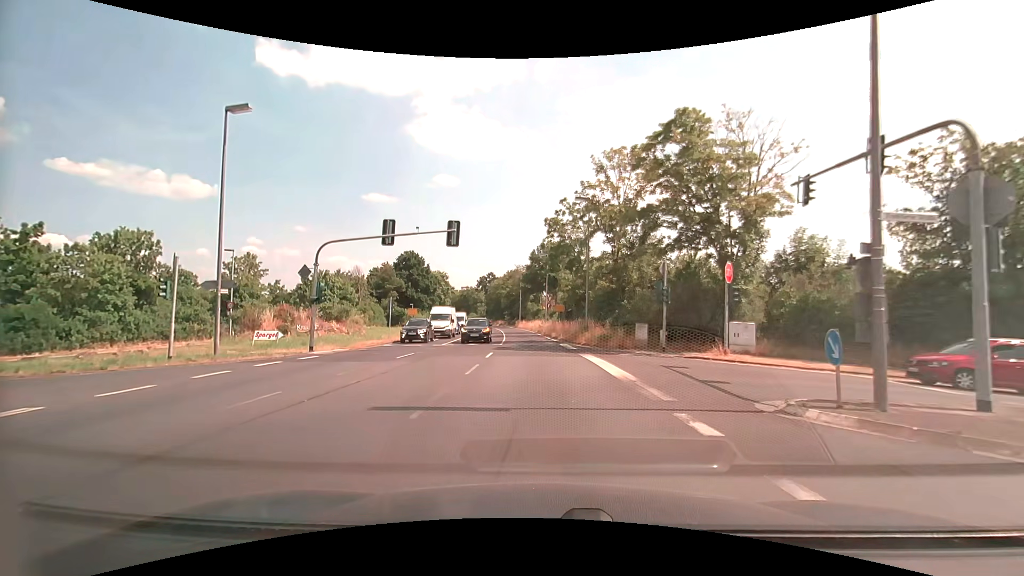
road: primary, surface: asphalt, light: Day
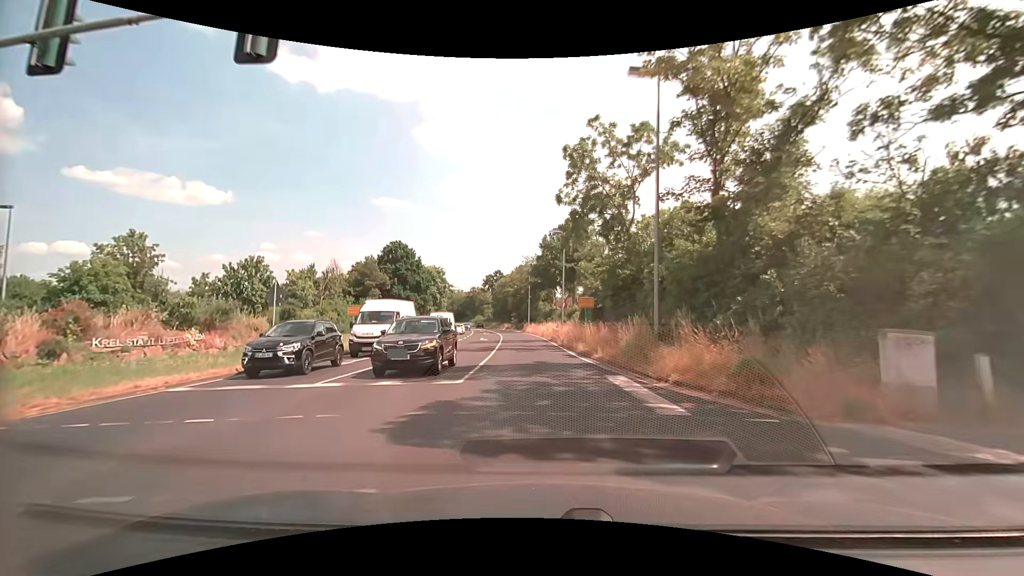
(-0.6, +18.9) m; -3°
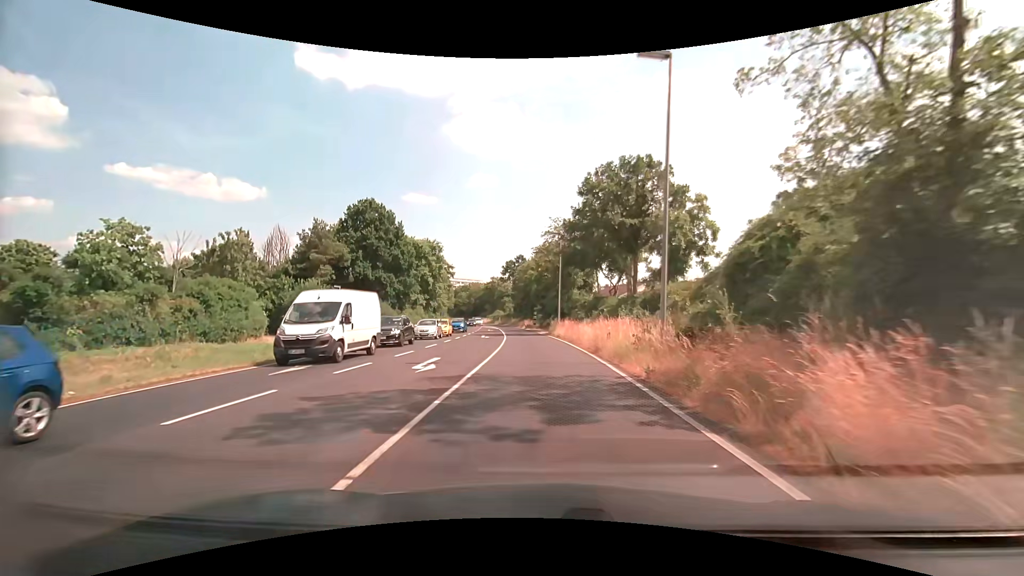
(-1.0, +29.9) m; -3°
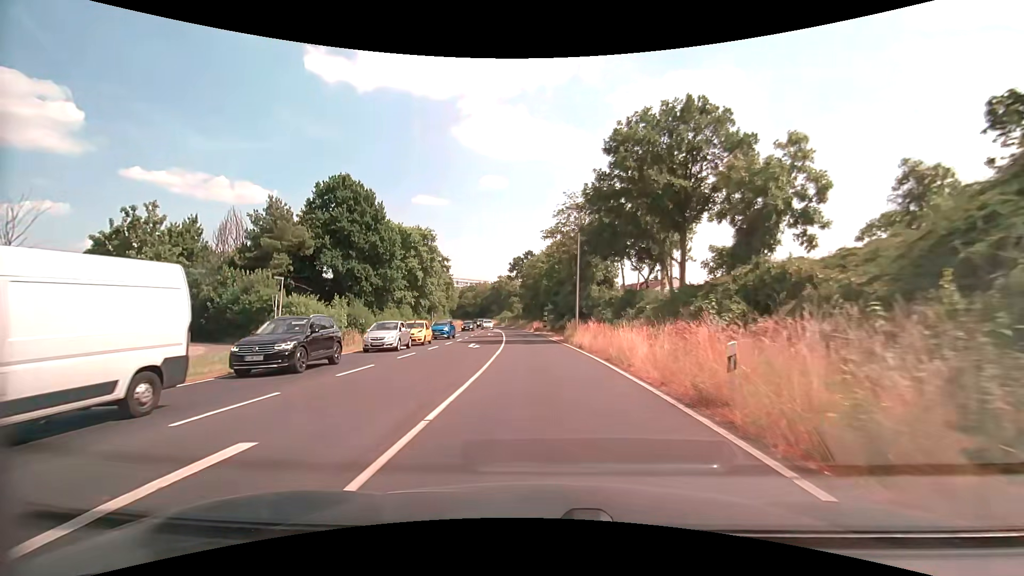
(-0.1, +12.0) m; 0°
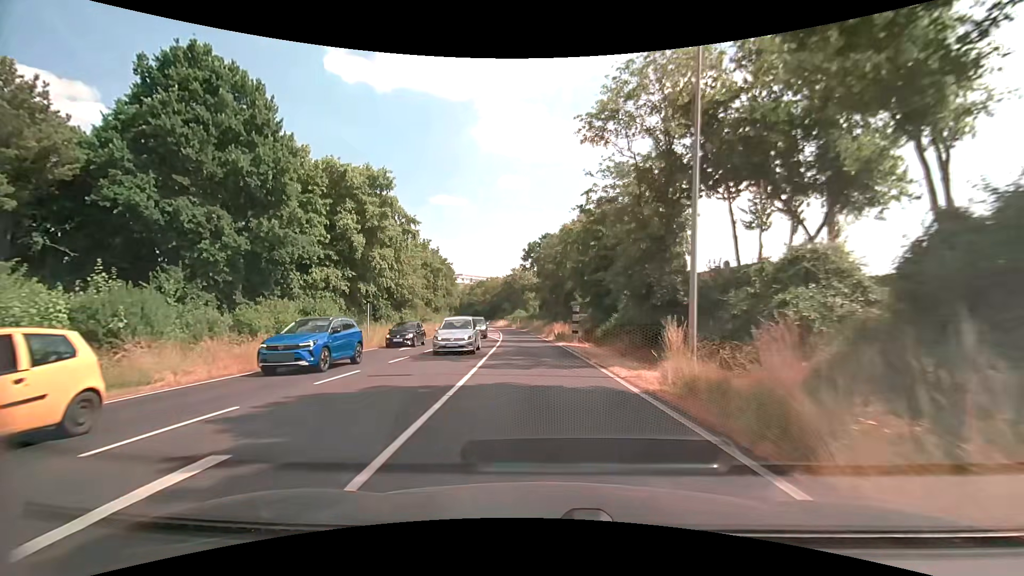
(-0.9, +25.9) m; -3°
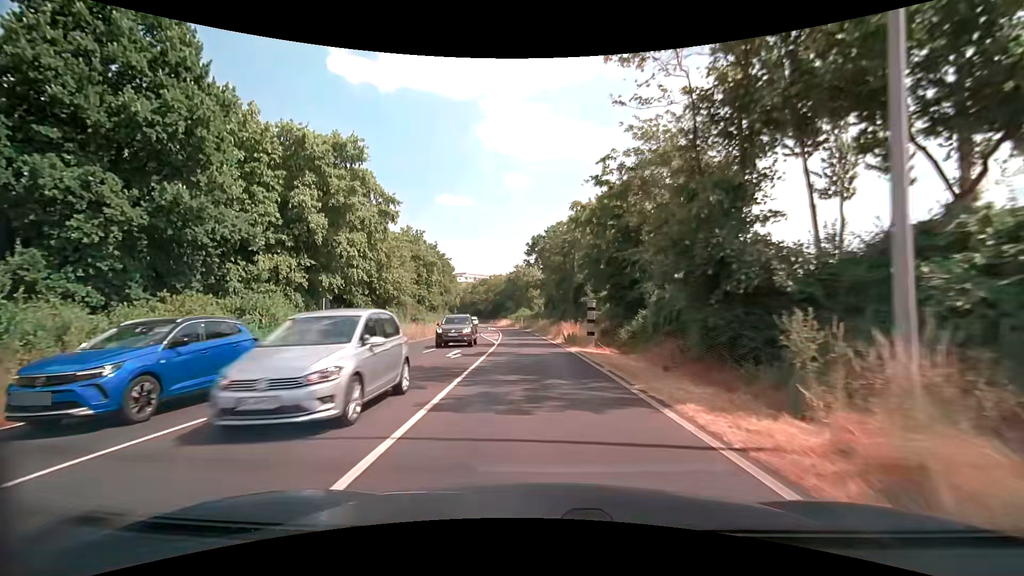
(+0.1, +7.0) m; 0°
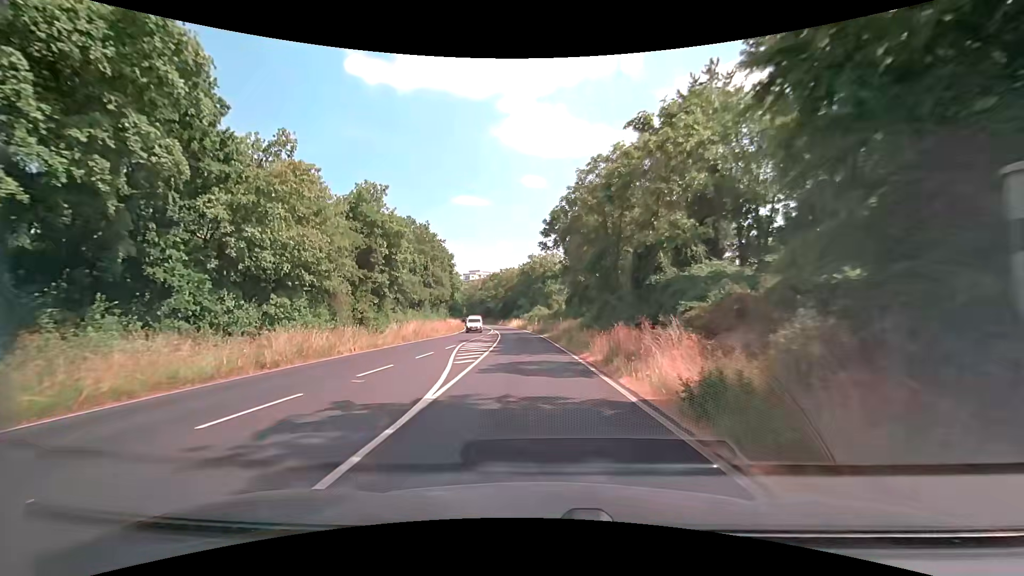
(-0.5, +22.1) m; -3°
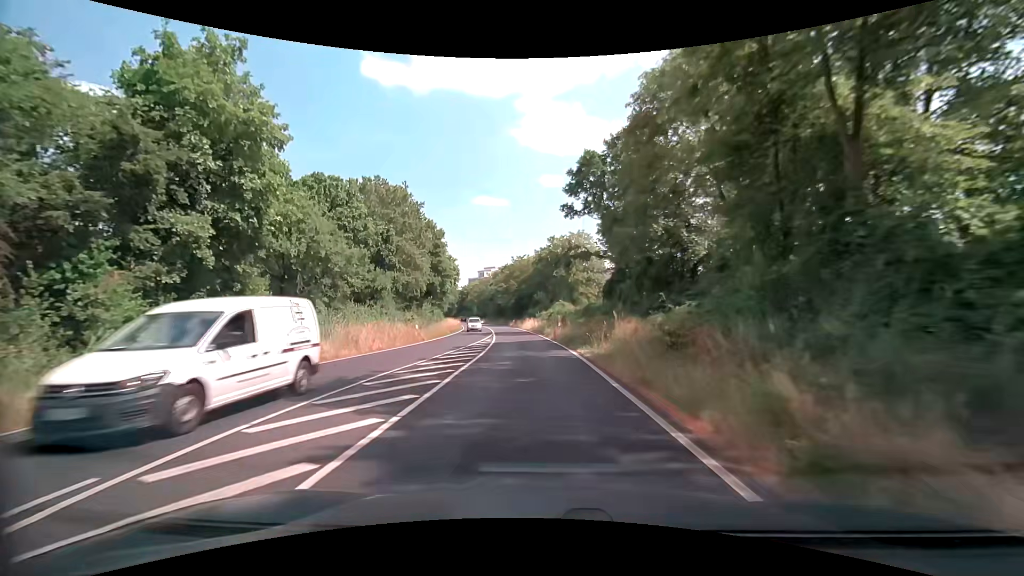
(-0.1, +23.5) m; -1°
(0, +10) (-1, +20) (-1, +30) (-2, +40) (-3, +50) (-4, +60) (-6, +70) (-7, +80) (-9, +89) (-11, +99) m
